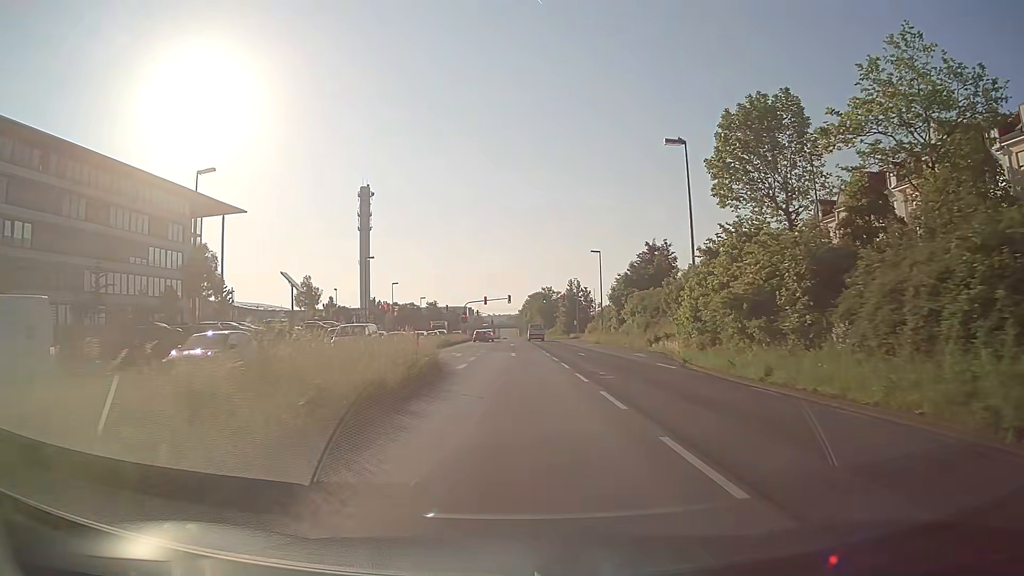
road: primary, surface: asphalt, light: Day
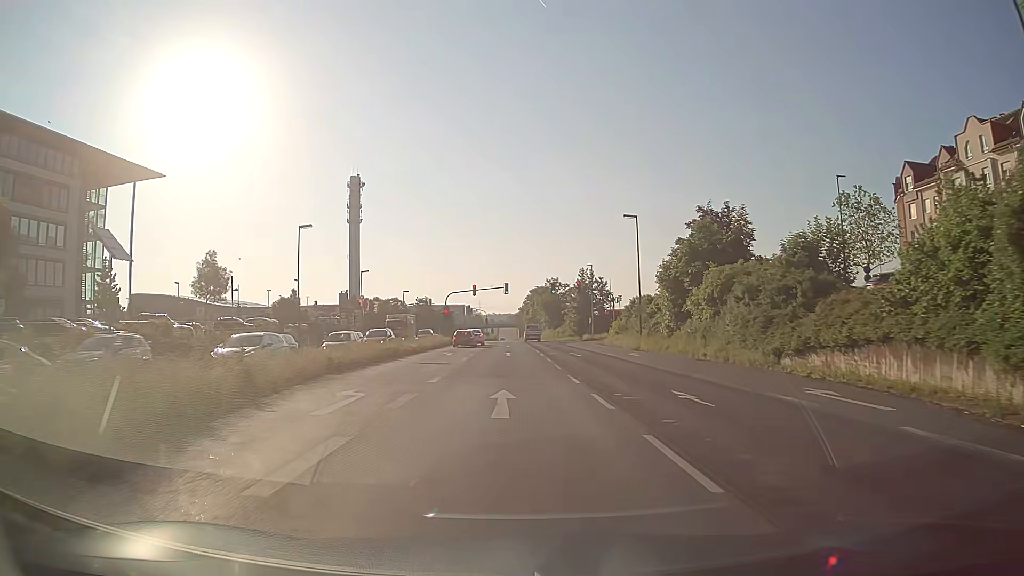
(+0.2, +23.9) m; 0°
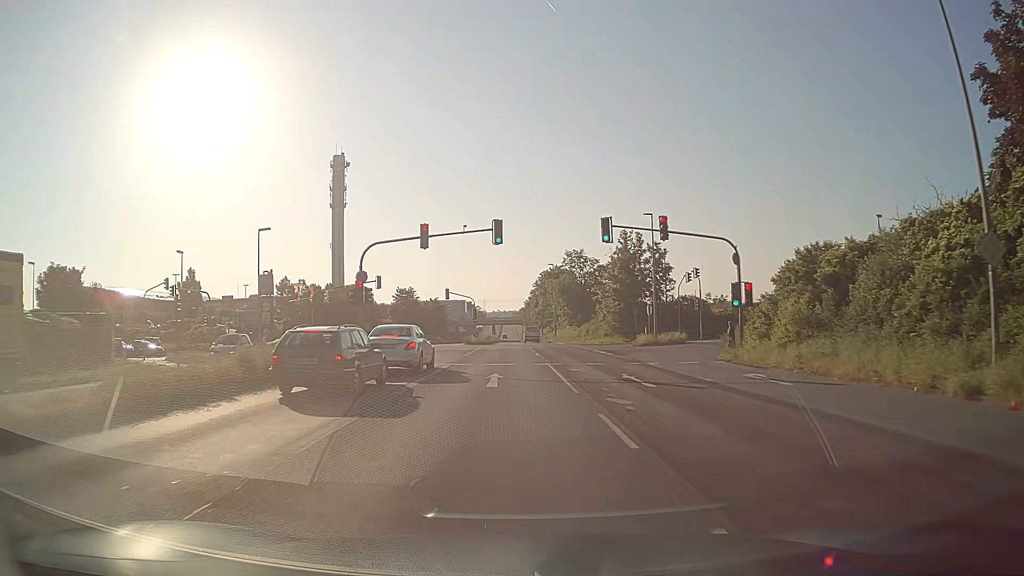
(+0.1, +40.5) m; 0°
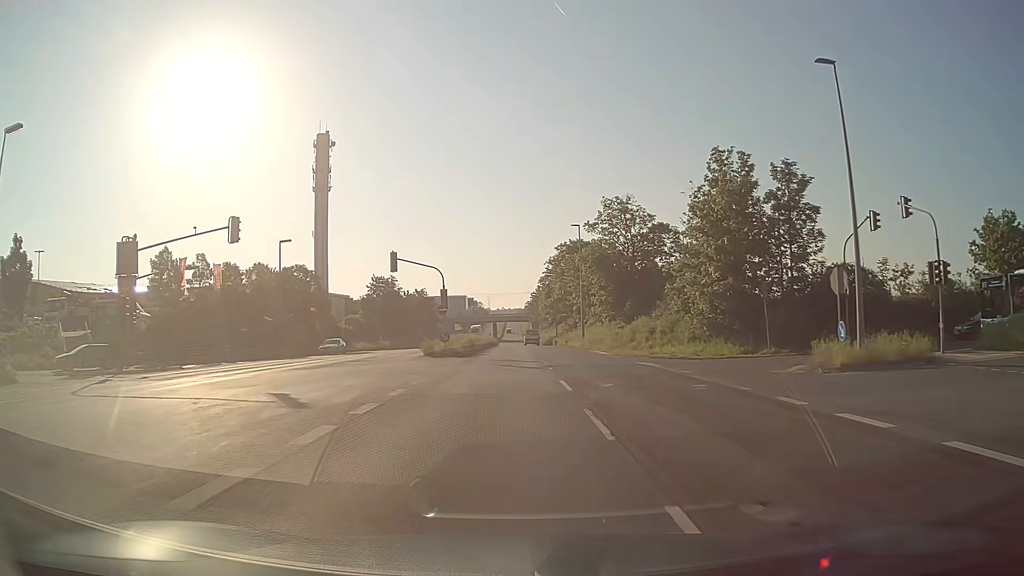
(-0.2, +33.1) m; -1°
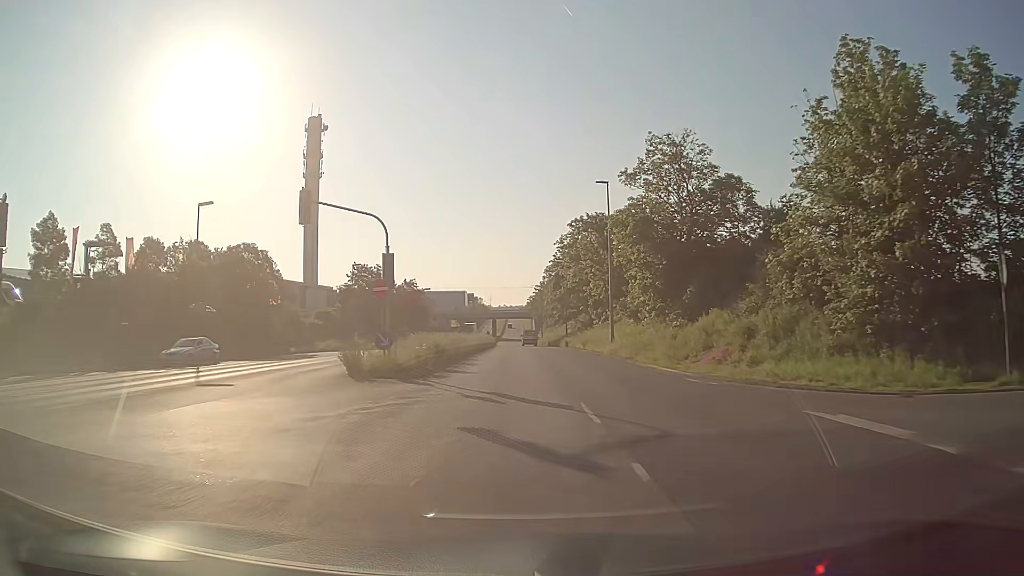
(0.0, +17.0) m; 0°
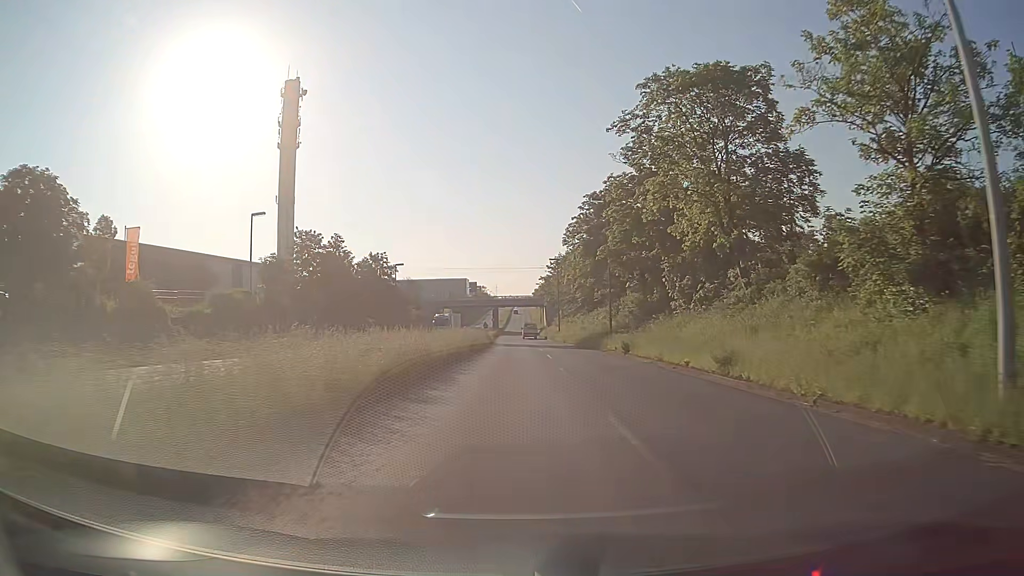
(0.0, +33.7) m; -1°
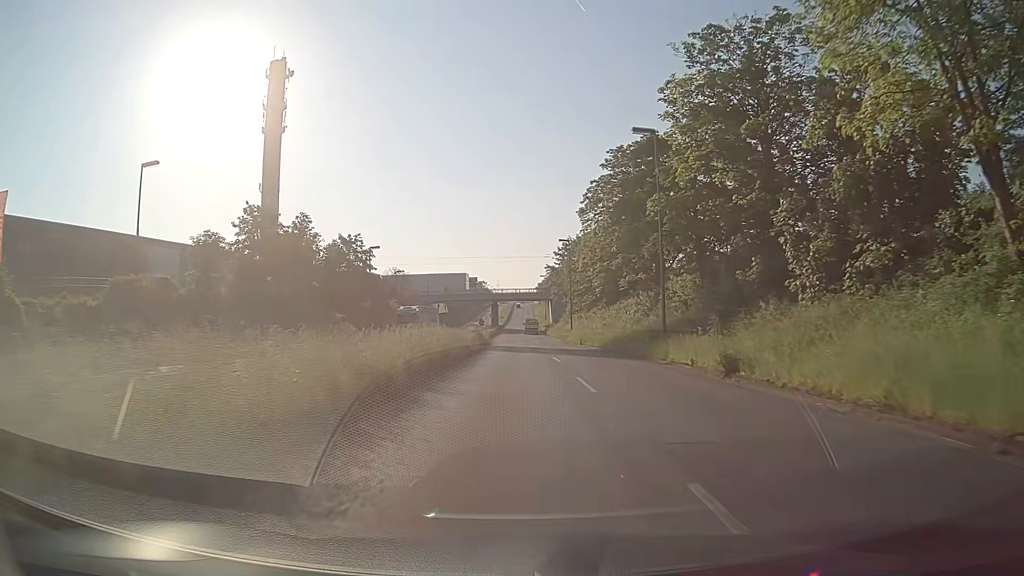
(+0.1, +16.4) m; 0°
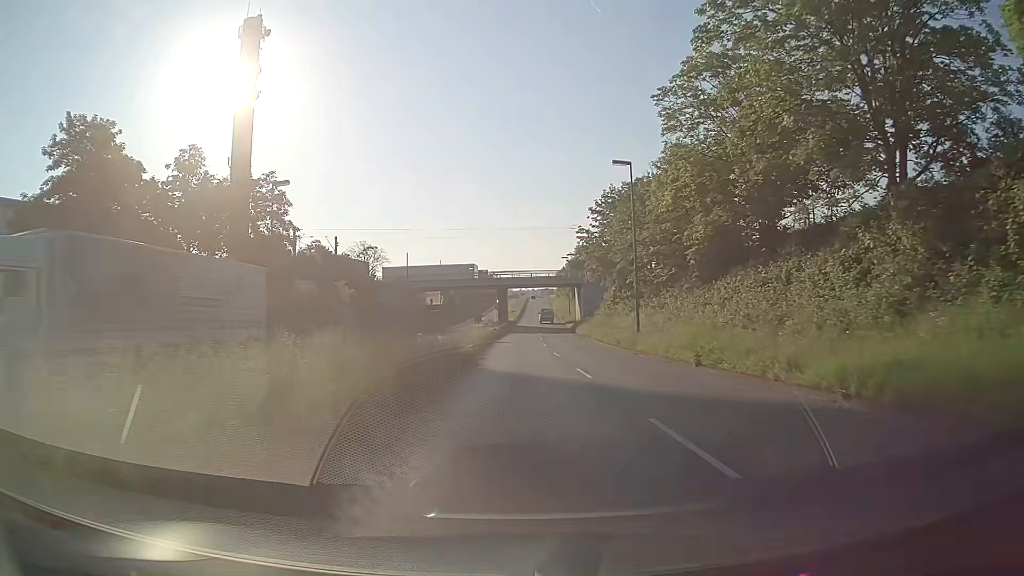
(-0.5, +32.1) m; -1°
(0, +10) (0, +20) (0, +30) (0, +40) (0, +50) (0, +60) (0, +70) (0, +80) (+1, +90) (+1, +100) m
